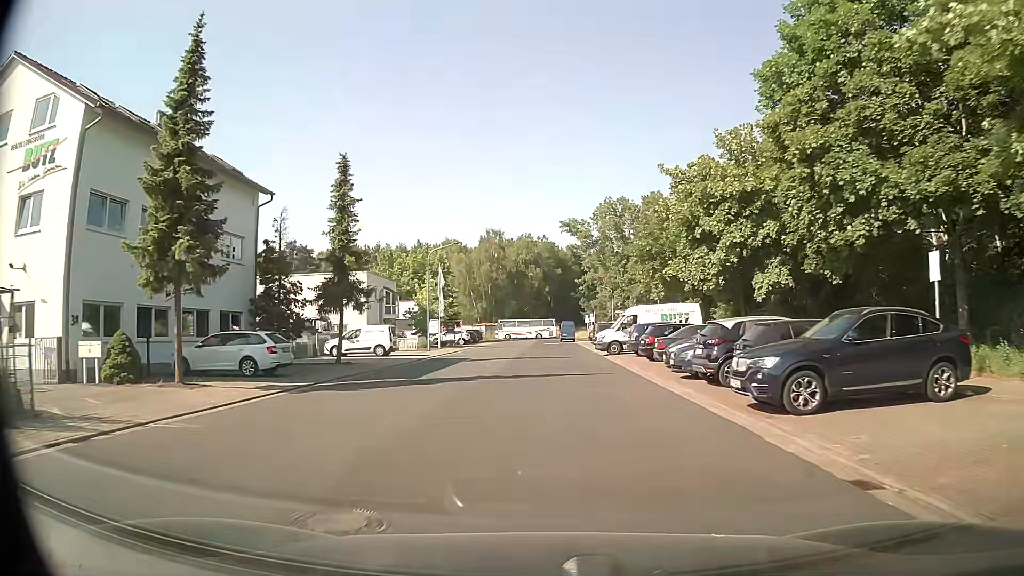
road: unclassified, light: Day
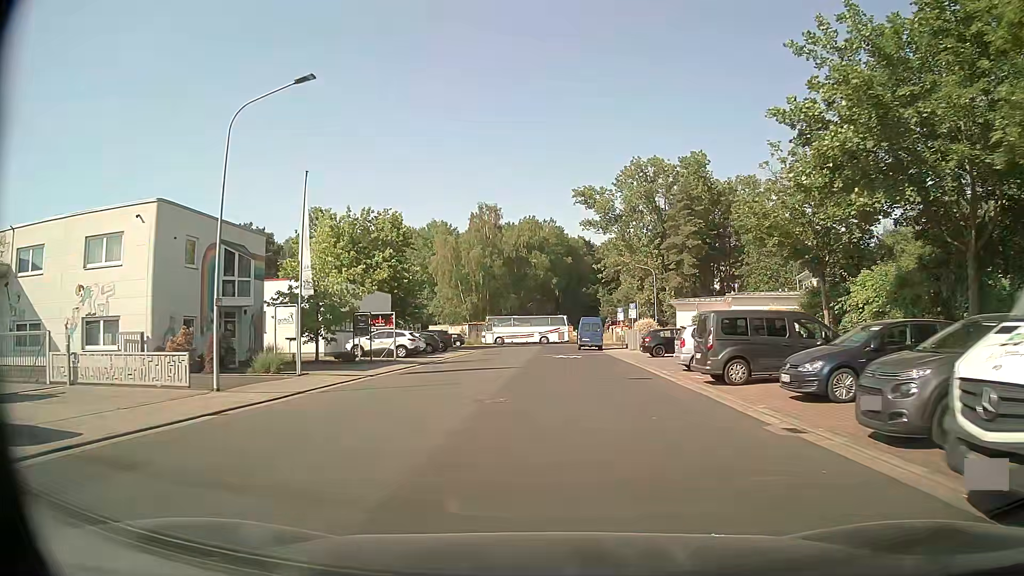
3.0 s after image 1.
(-0.1, +32.7) m; -1°
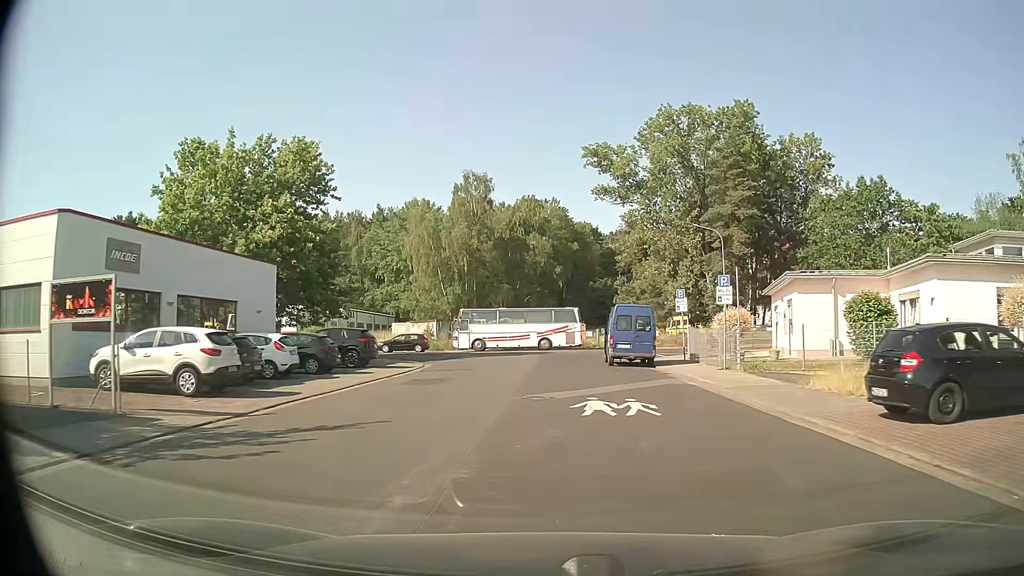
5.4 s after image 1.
(+0.1, +24.5) m; 0°
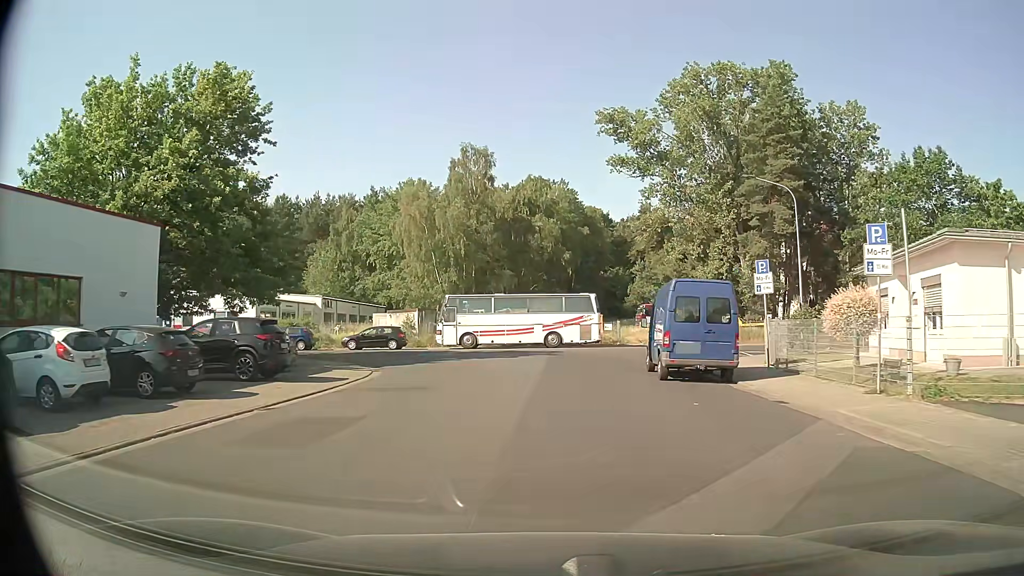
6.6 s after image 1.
(-0.1, +11.0) m; -1°
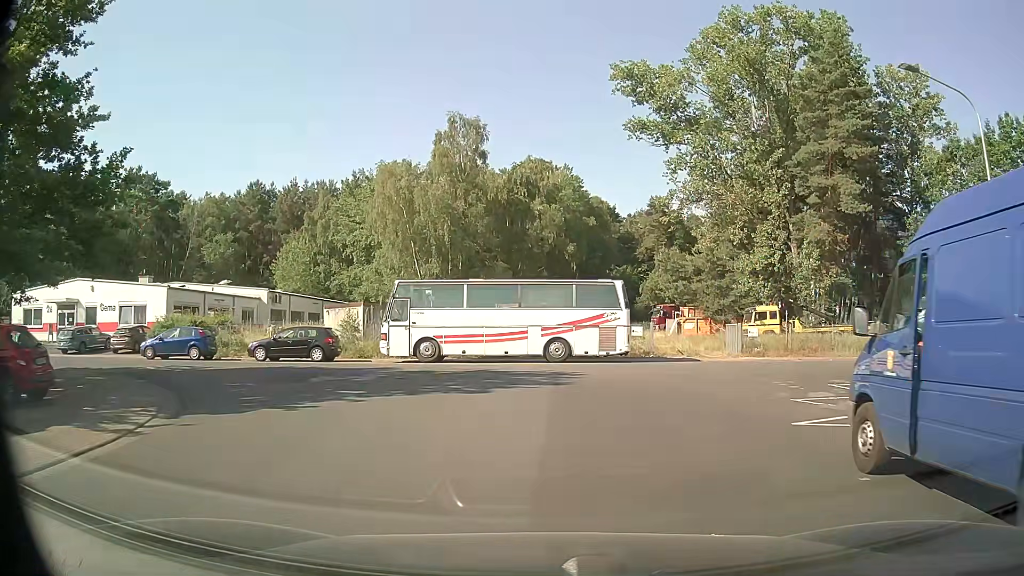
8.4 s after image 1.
(0.0, +13.8) m; 0°
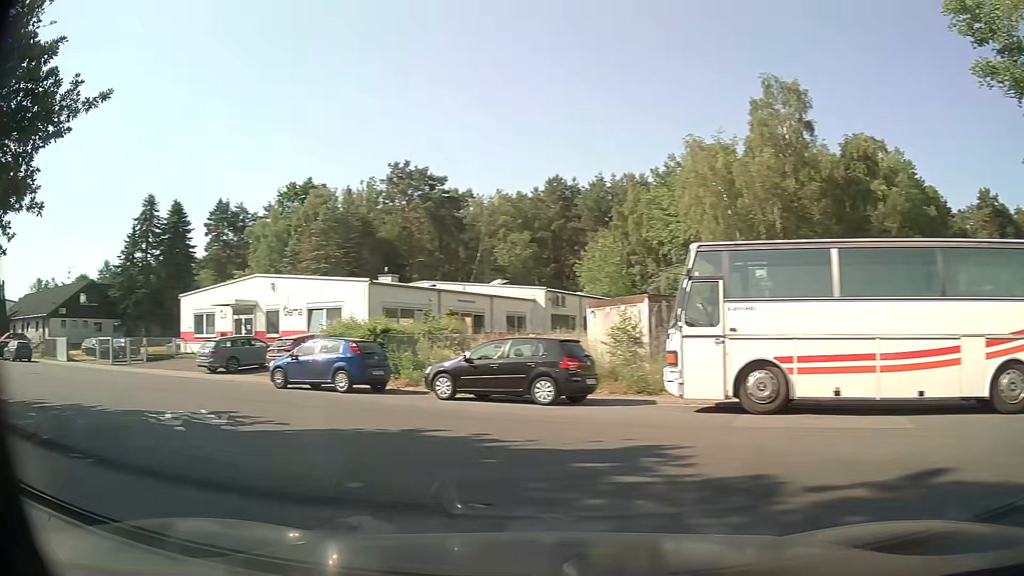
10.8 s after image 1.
(-1.5, +13.8) m; -28°
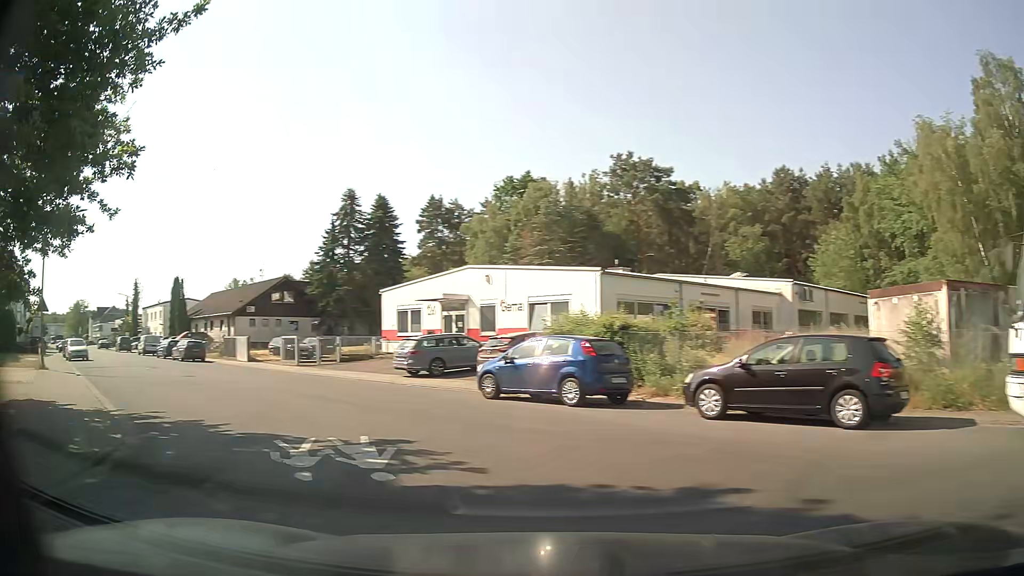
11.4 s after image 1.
(-0.8, +4.4) m; -20°
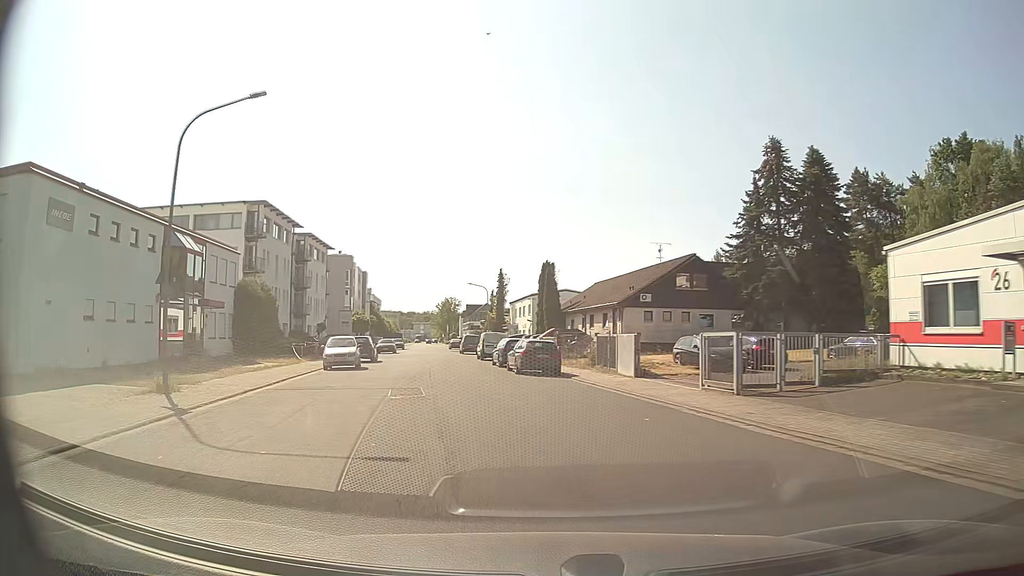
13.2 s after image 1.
(-6.6, +18.0) m; -33°
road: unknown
(-1, +10) (-2, +20) (-4, +30) (-6, +40) (-8, +49) (-9, +59) (-11, +69) (-13, +79) (-15, +89) (-16, +99) m
